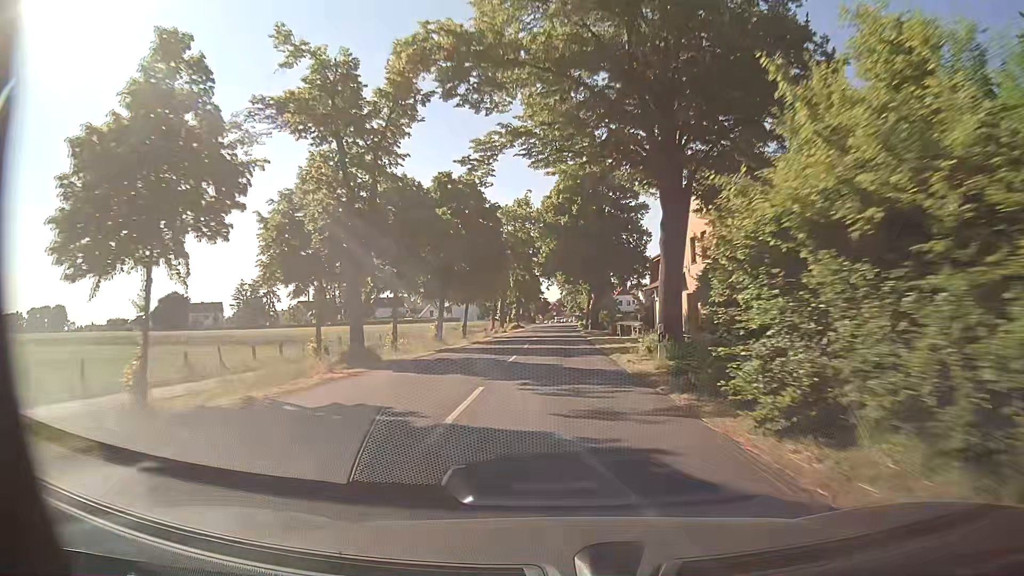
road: secondary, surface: asphalt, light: Day
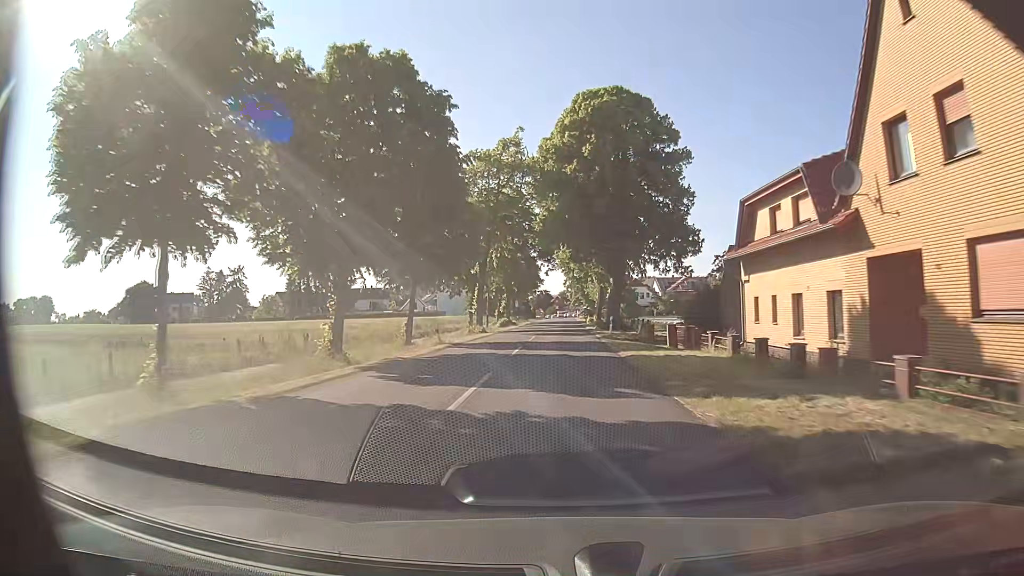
(-0.2, +21.9) m; -1°
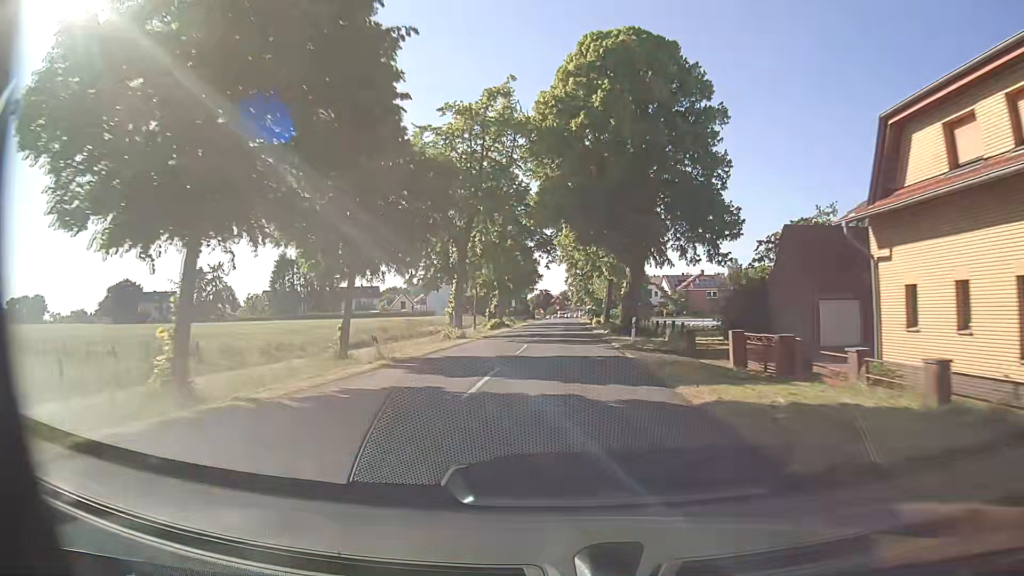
(0.0, +10.9) m; -1°
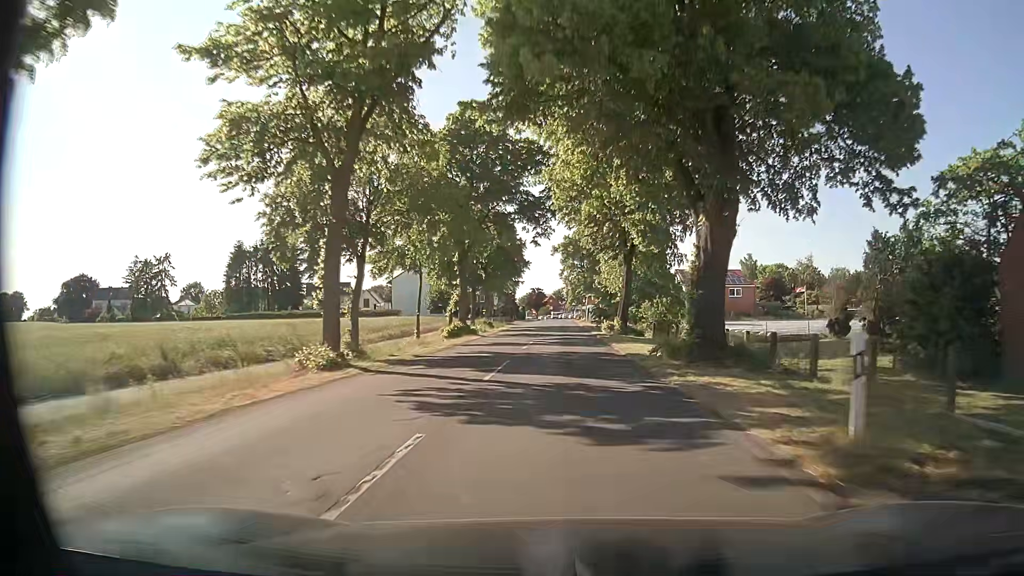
(+0.2, +20.8) m; +1°
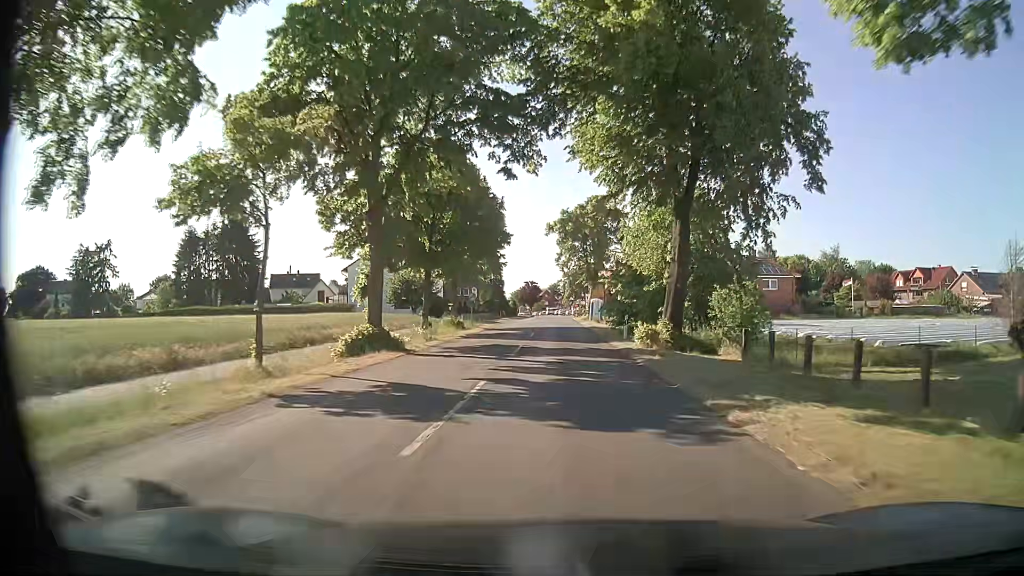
(0.0, +19.3) m; 0°
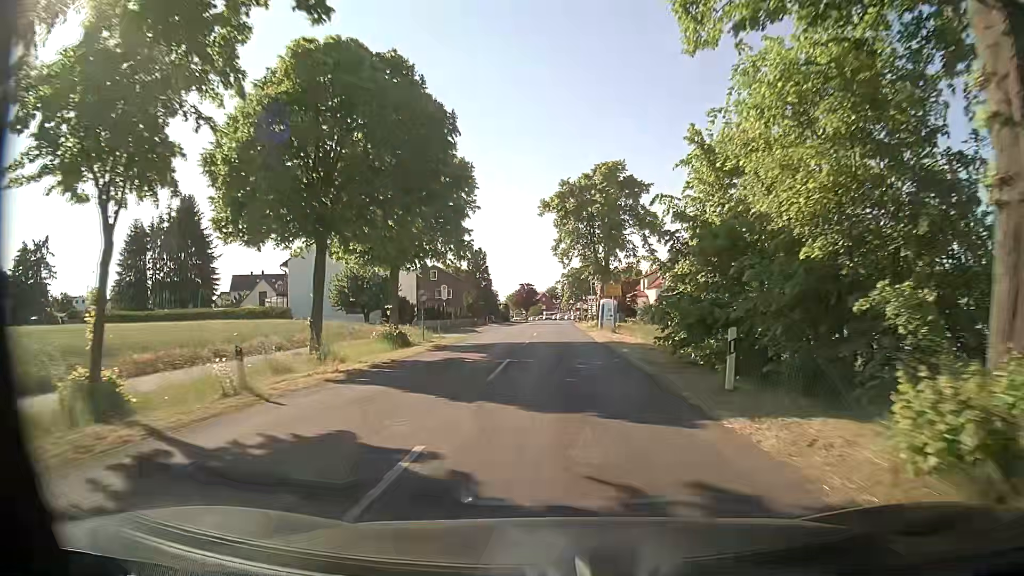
(+0.1, +17.7) m; +1°
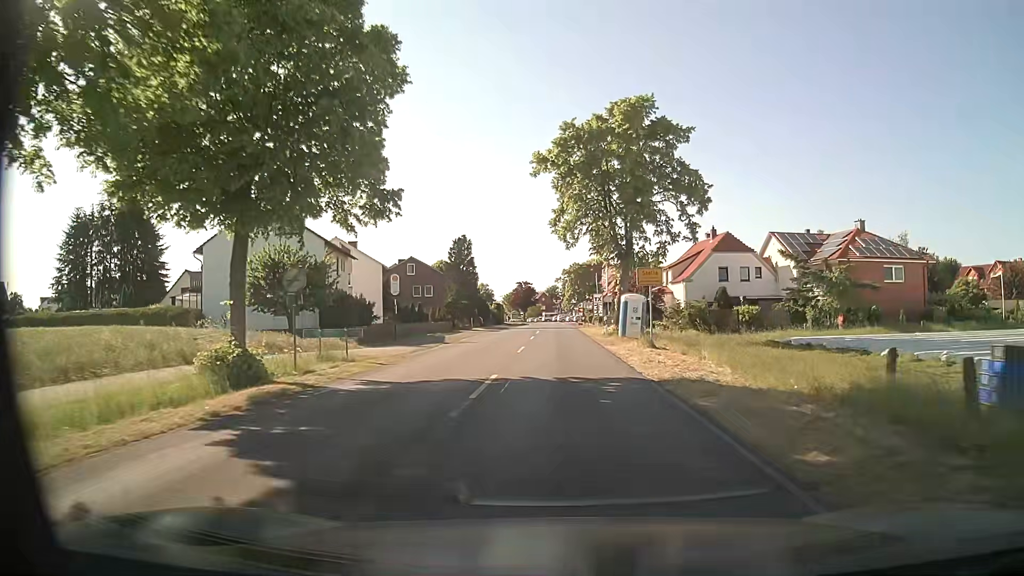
(0.0, +16.2) m; 0°
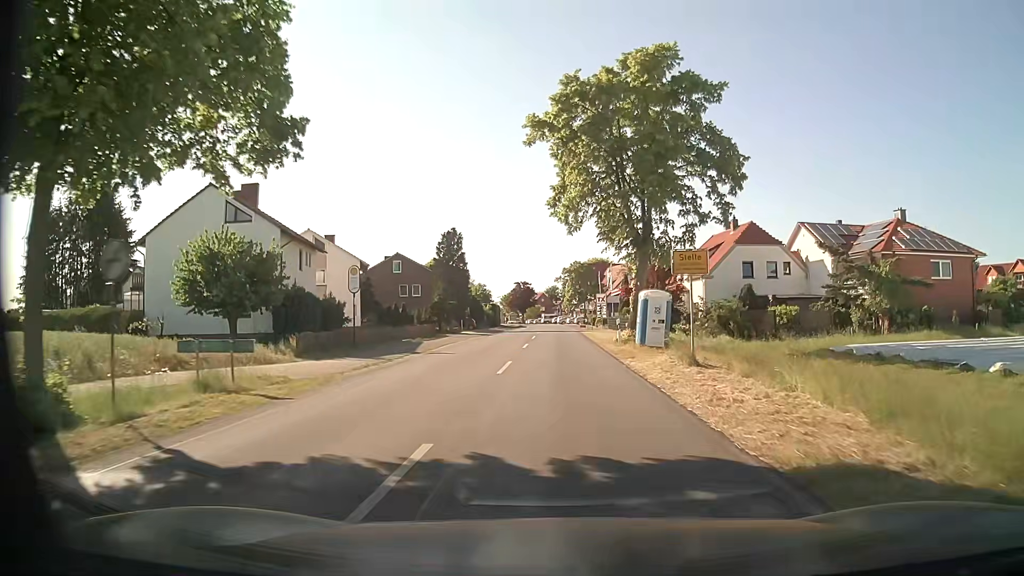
(0.0, +7.5) m; 0°
(0, +10) (0, +20) (0, +30) (0, +40) (0, +50) (0, +60) (0, +70) (0, +80) (-1, +90) (-1, +100) m
